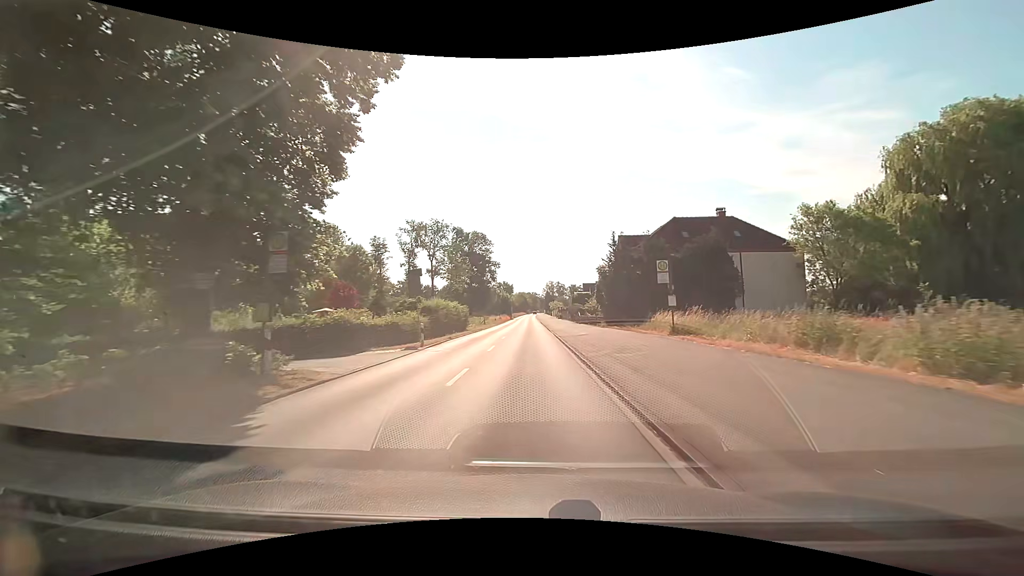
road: tertiary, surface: asphalt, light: Day
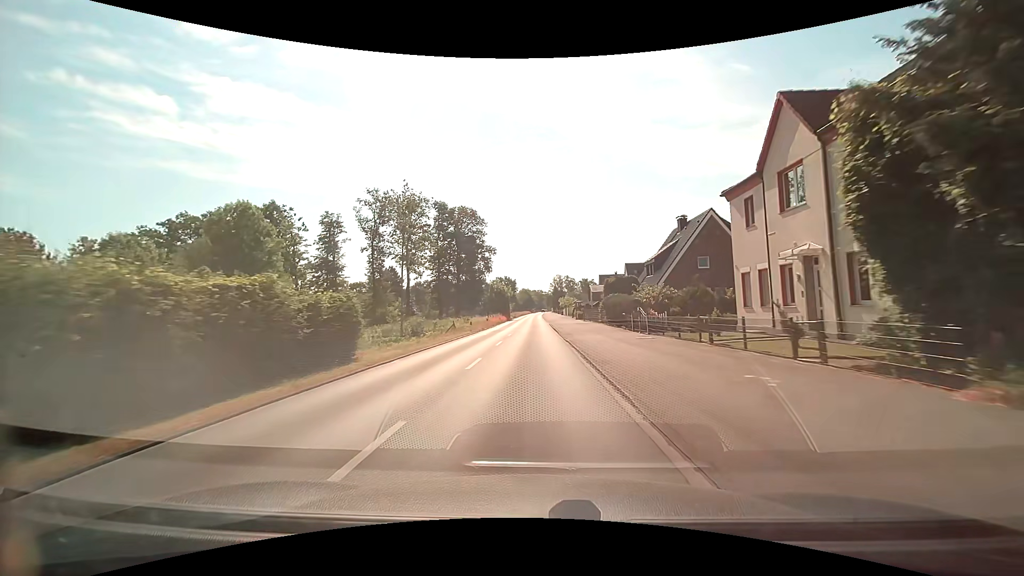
(-0.1, +32.2) m; -1°
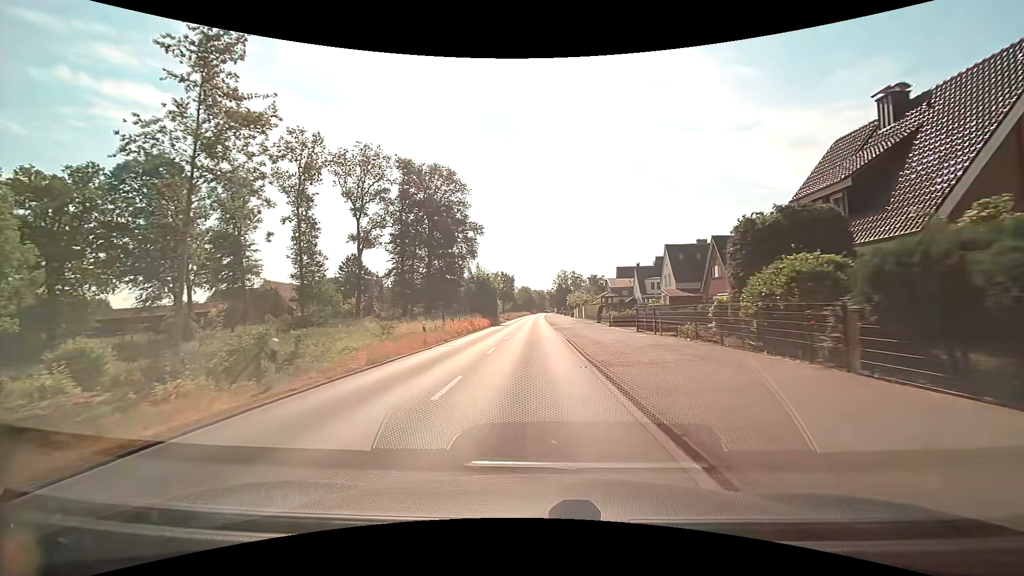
(+0.1, +30.4) m; 0°
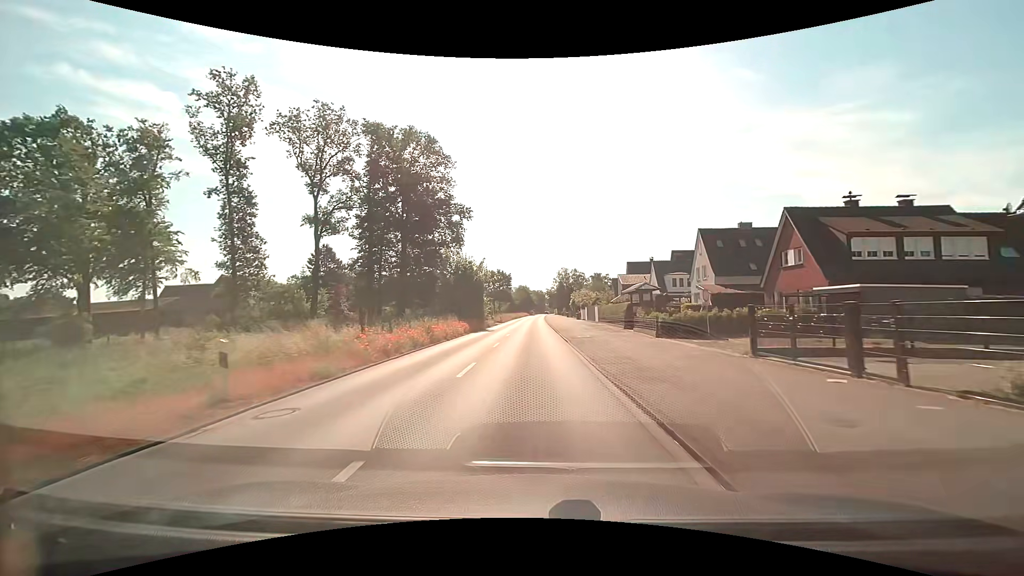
(0.0, +14.9) m; 0°
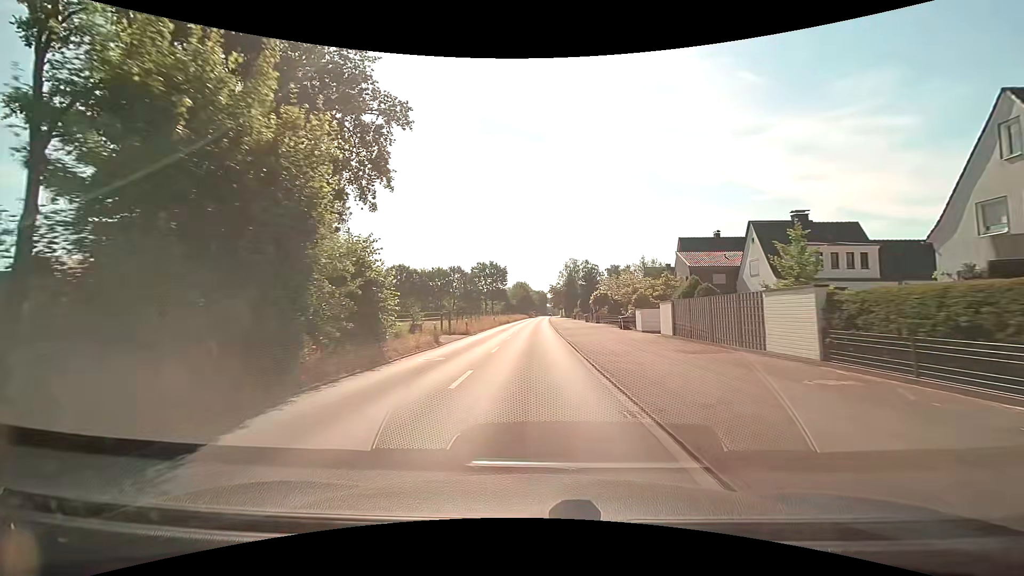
(0.0, +36.2) m; 0°
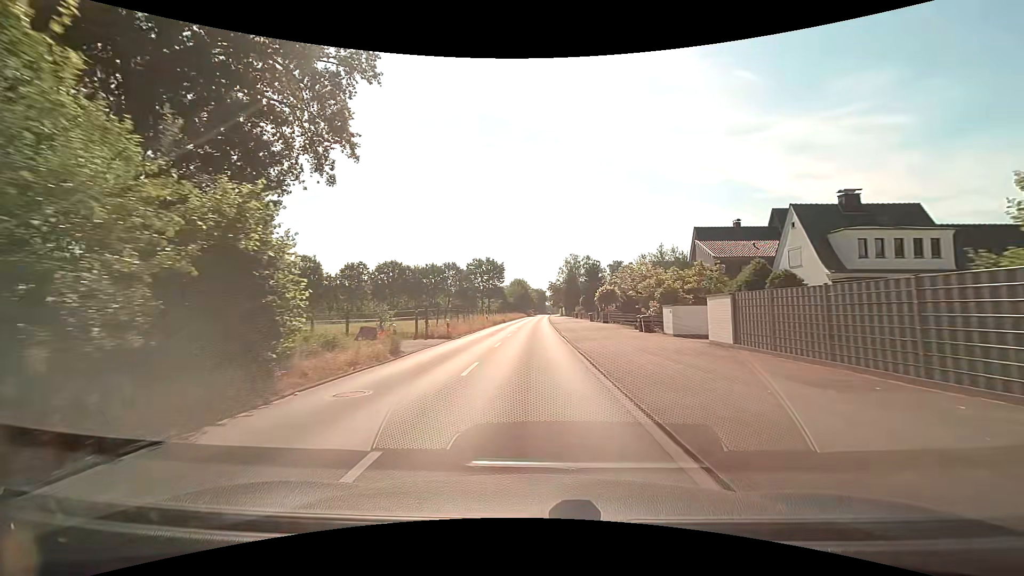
(0.0, +7.1) m; 0°
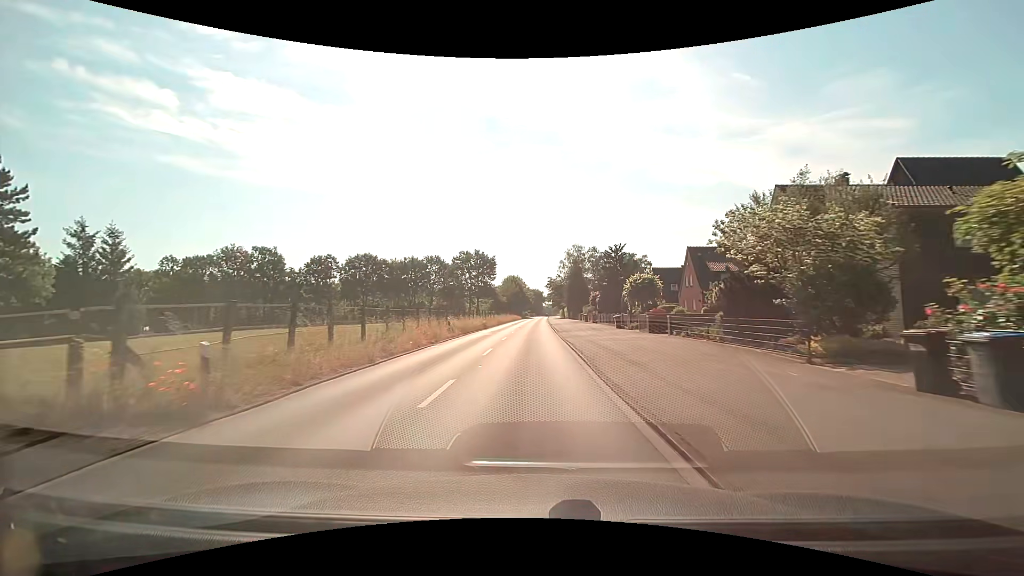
(+0.2, +20.9) m; +1°
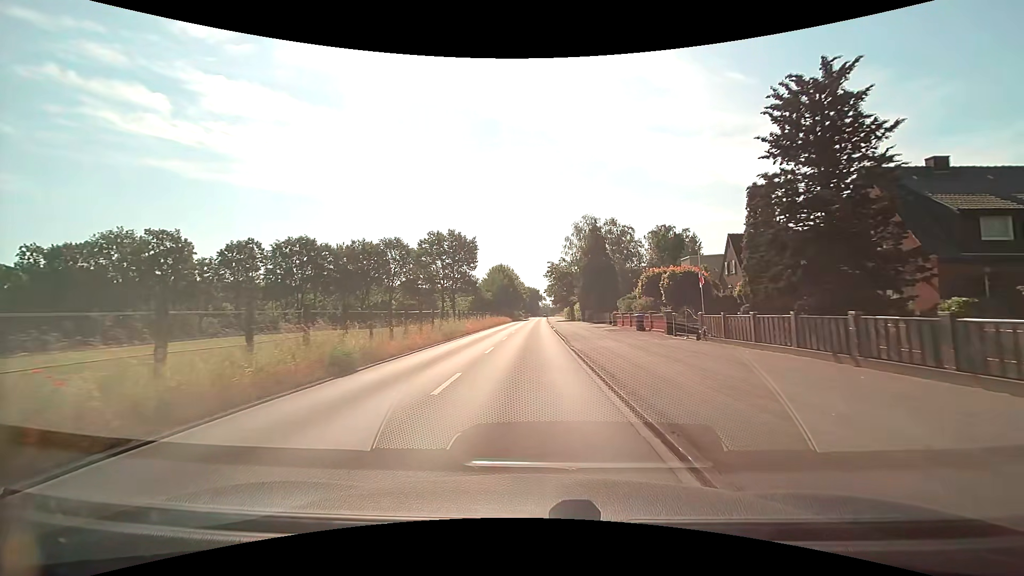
(+0.1, +33.8) m; 0°
(0, +10) (0, +20) (0, +30) (0, +40) (0, +50) (0, +60) (0, +70) (+1, +80) (+1, +90) (+1, +100) m
